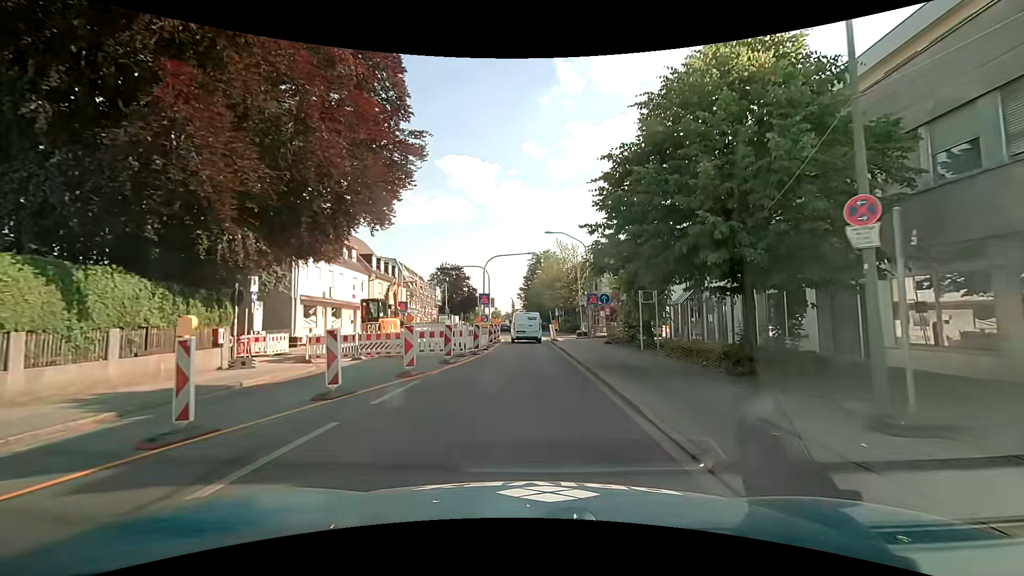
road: secondary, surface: asphalt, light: Day
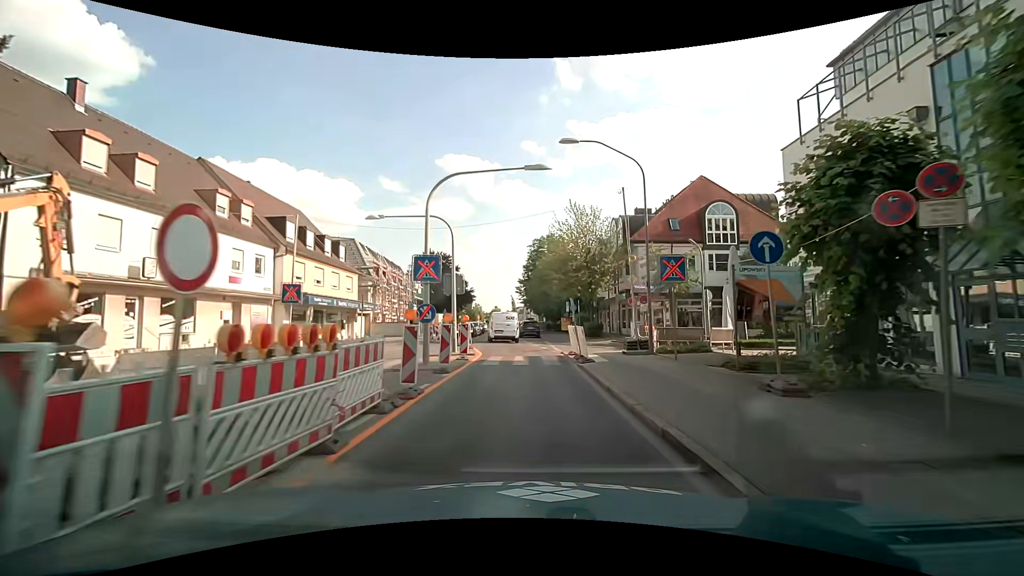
(0.0, +18.7) m; 0°
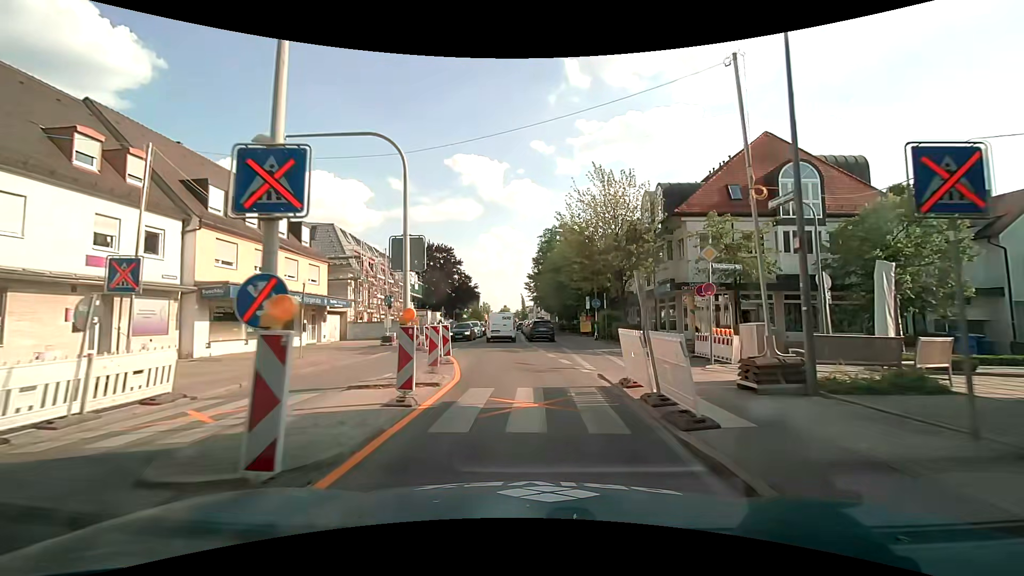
(-0.2, +9.5) m; -1°
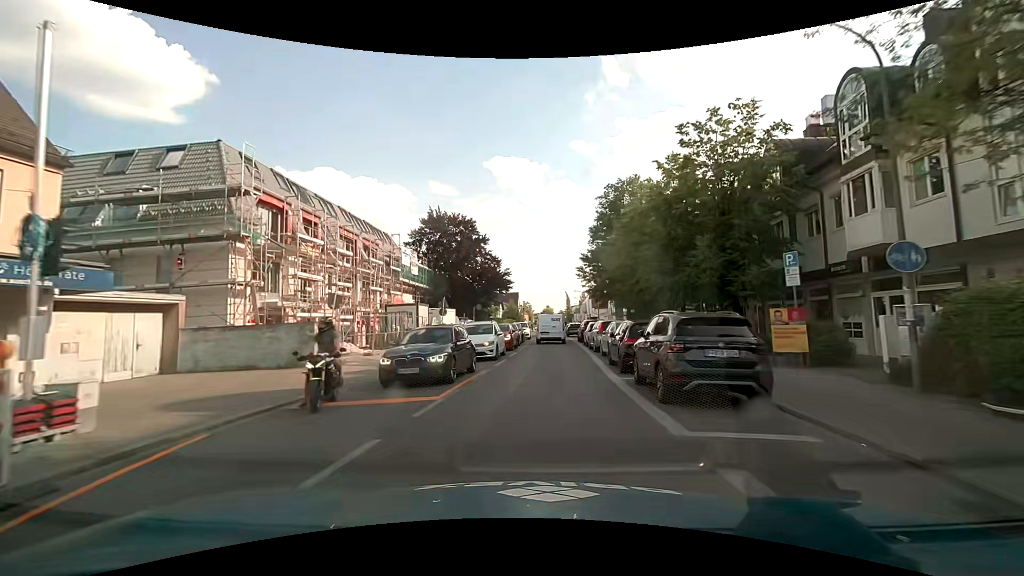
(-1.5, +26.0) m; -5°
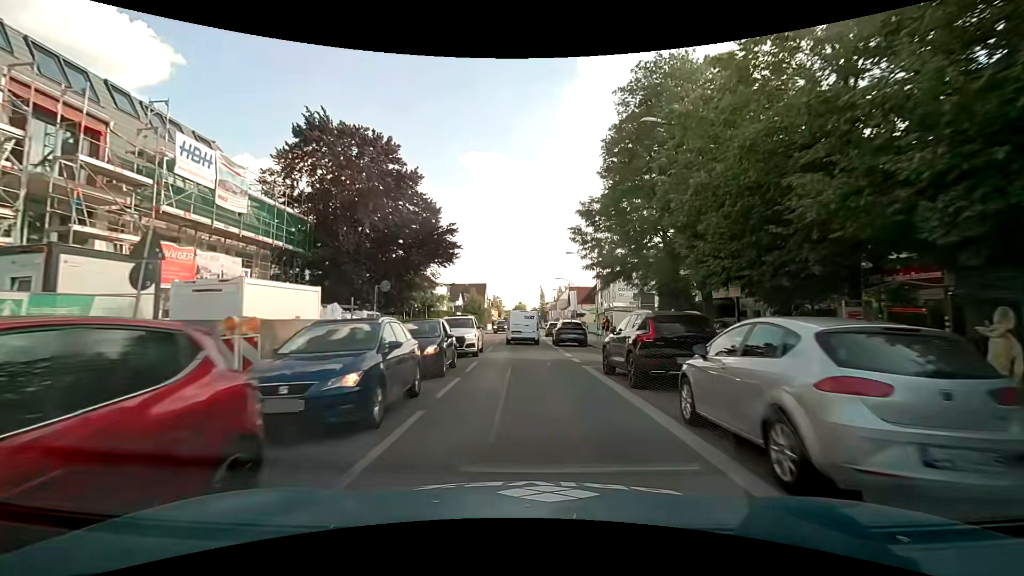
(+0.9, +25.7) m; +3°
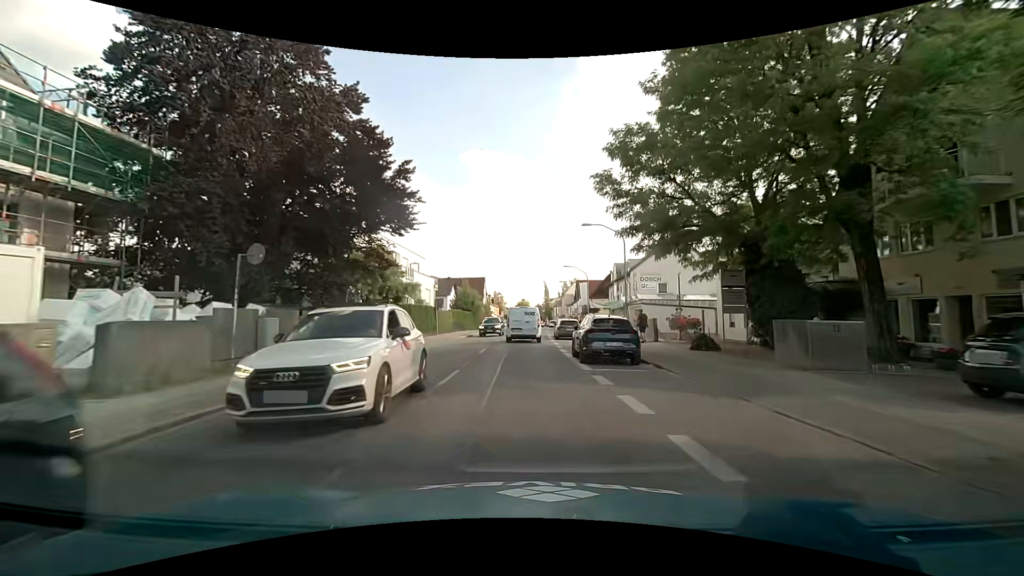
(0.0, +12.9) m; 0°
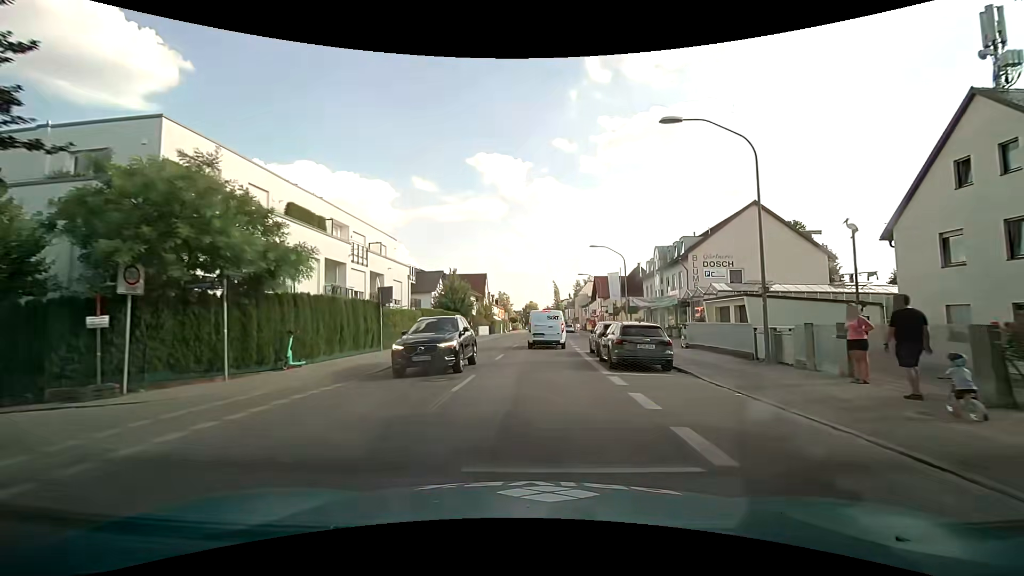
(-0.4, +19.0) m; -2°
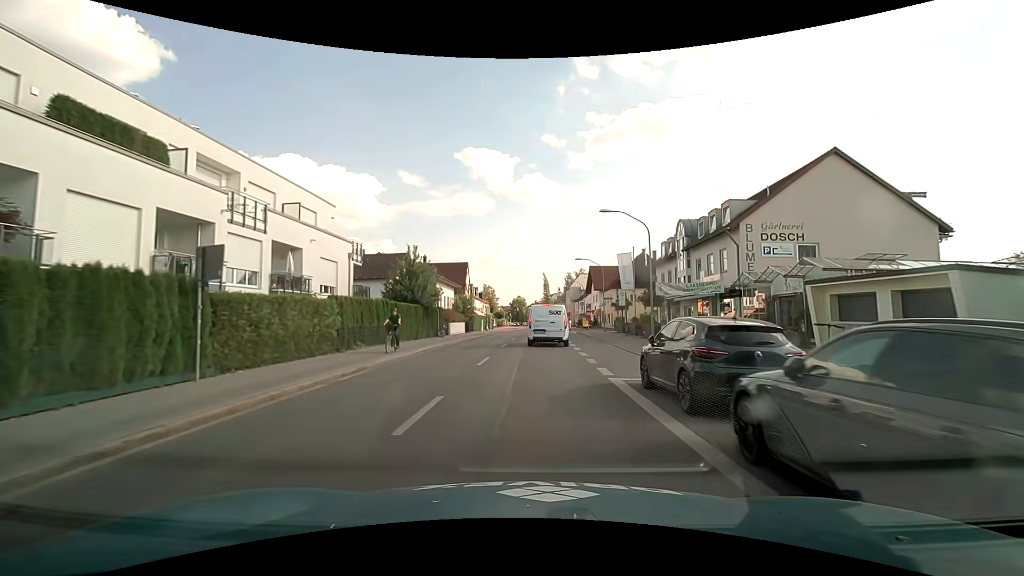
(+0.2, +12.8) m; +2°
(0, +10) (0, +20) (0, +30) (0, +40) (0, +50) (0, +60) (+1, +70) (+1, +80) (+2, +90) (+2, +100) m
